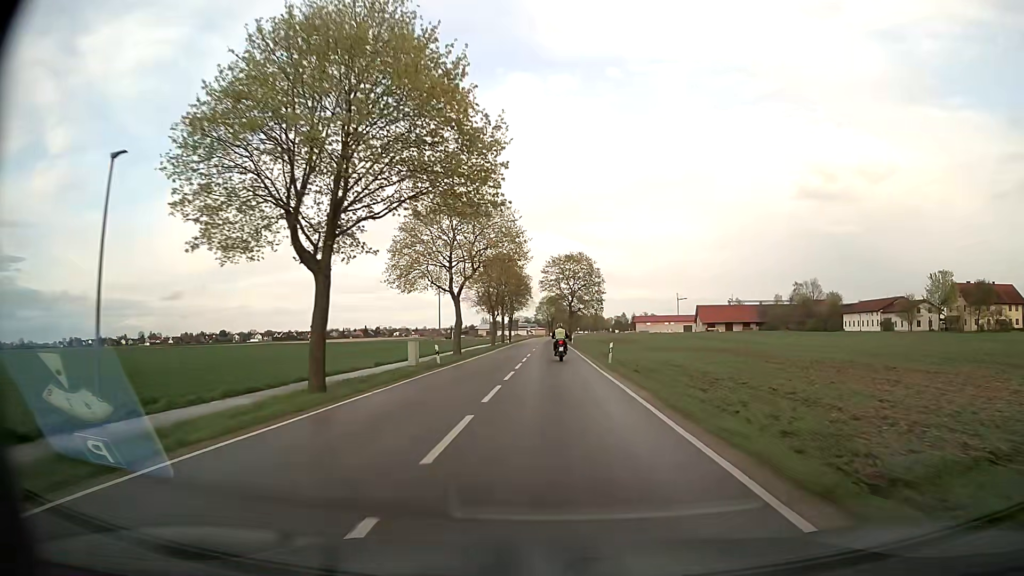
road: secondary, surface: asphalt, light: Day
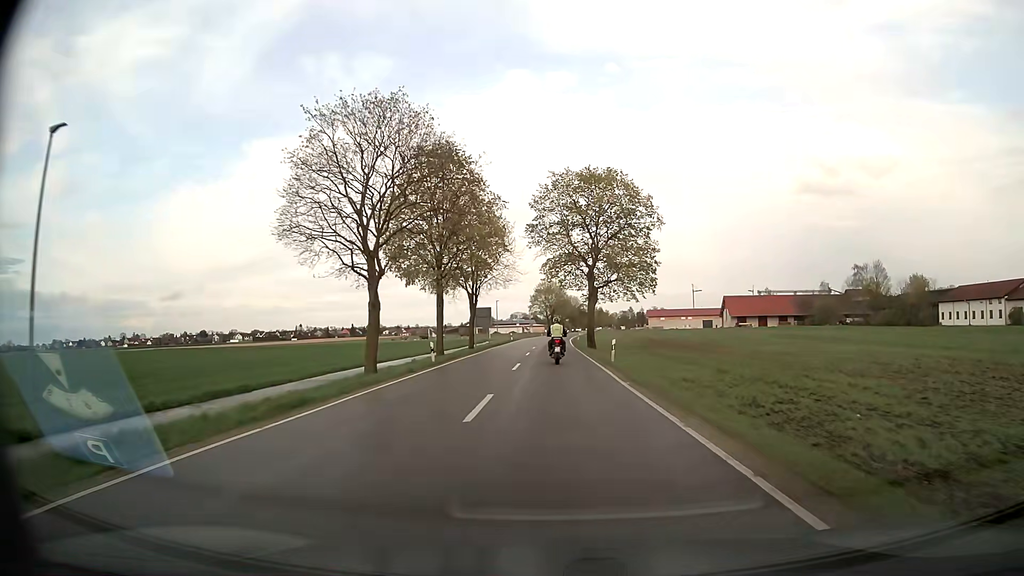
(+0.2, +50.9) m; 0°
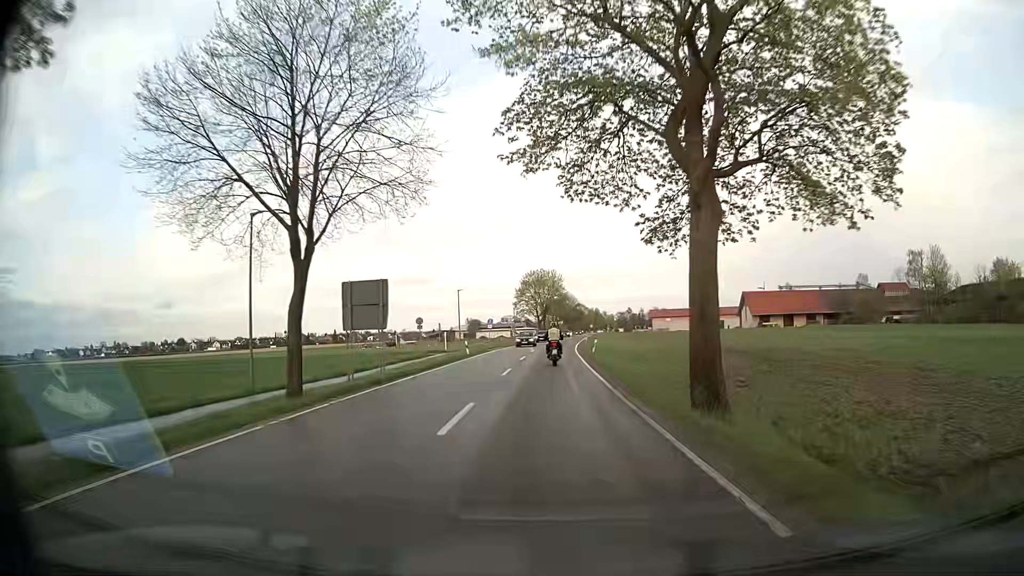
(+0.3, +37.2) m; +1°
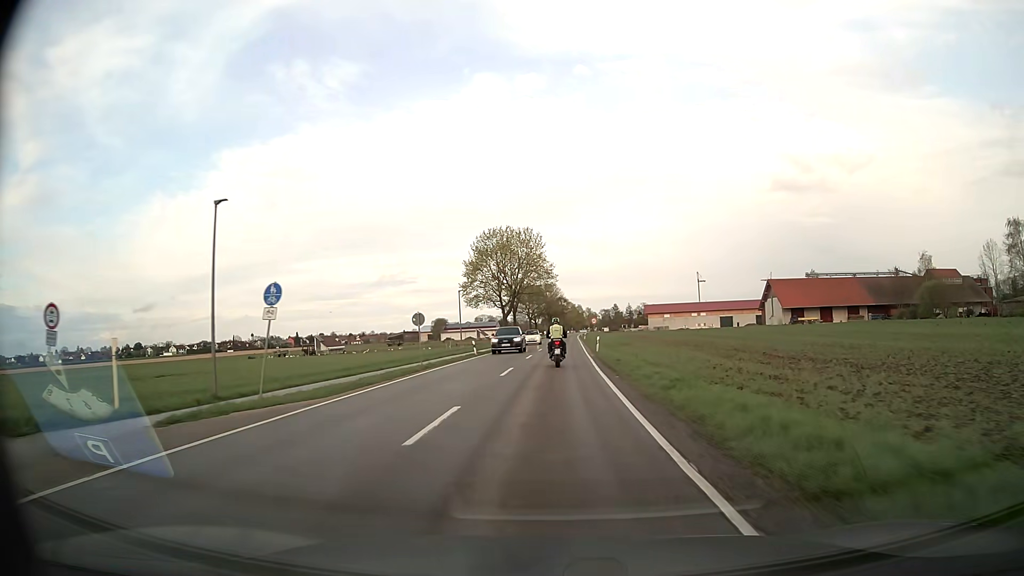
(+0.6, +49.2) m; +2°
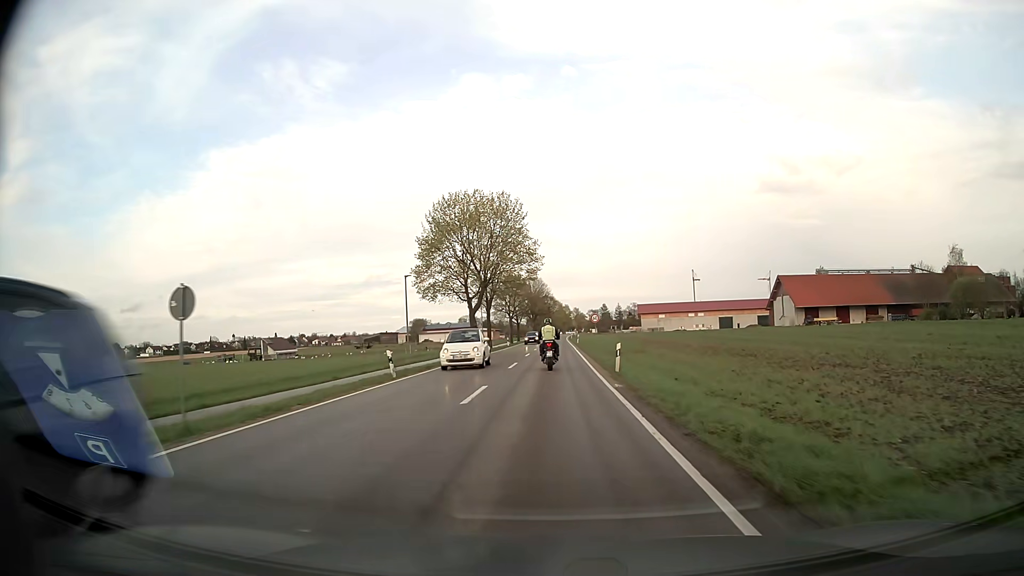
(+0.2, +19.4) m; +1°
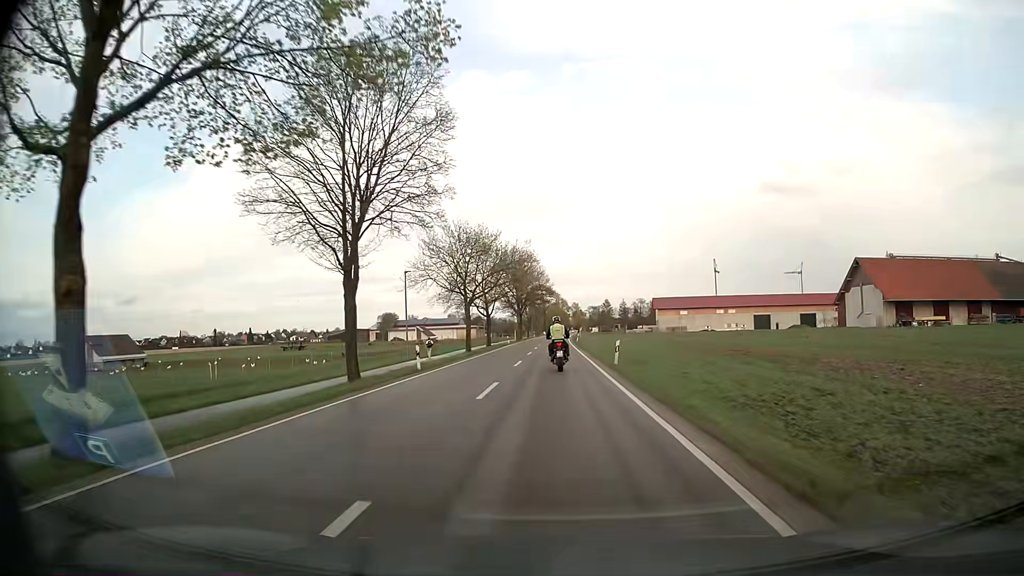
(+0.3, +47.3) m; 0°
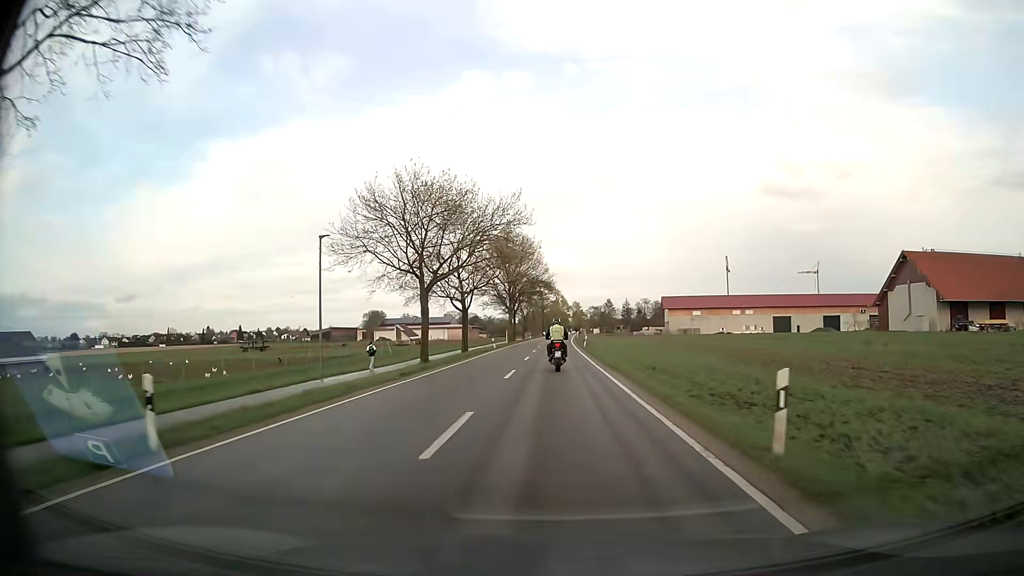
(0.0, +18.2) m; 0°
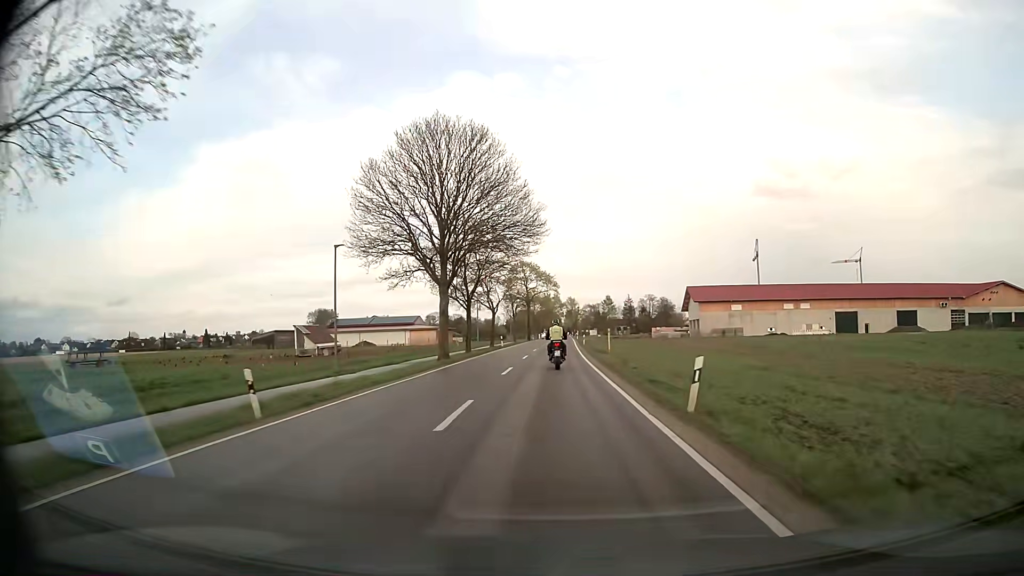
(+0.6, +46.3) m; +1°
(0, +10) (0, +20) (0, +30) (0, +40) (+1, +50) (+1, +60) (+1, +70) (+2, +80) (+2, +90) (+2, +100) m
